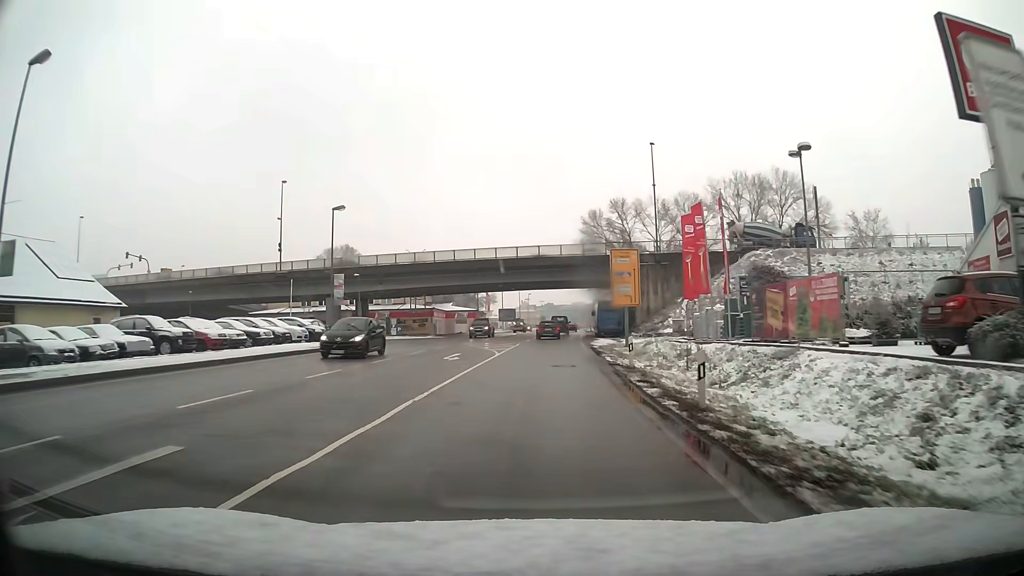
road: primary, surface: asphalt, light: Day
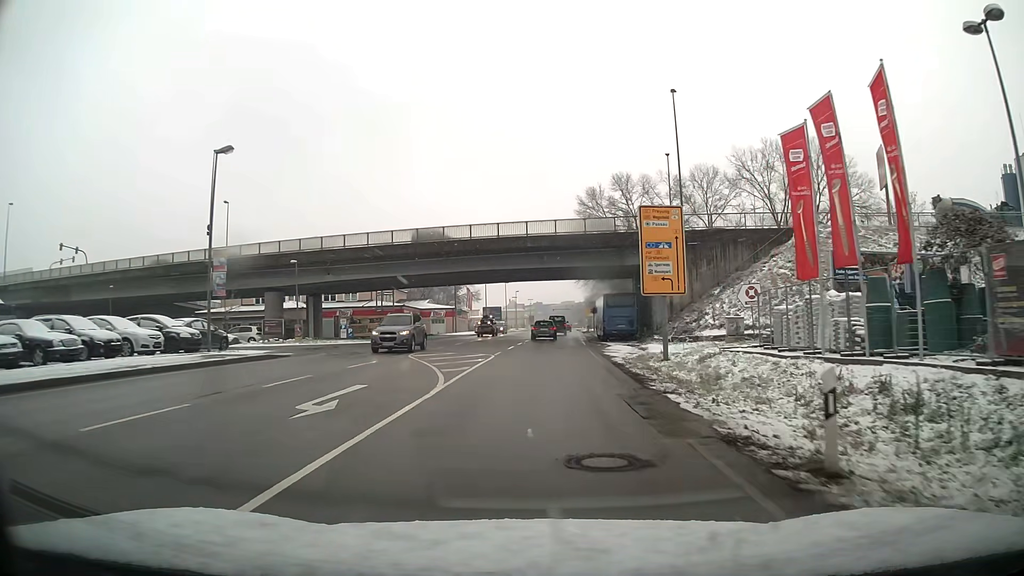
(+0.1, +14.7) m; +1°
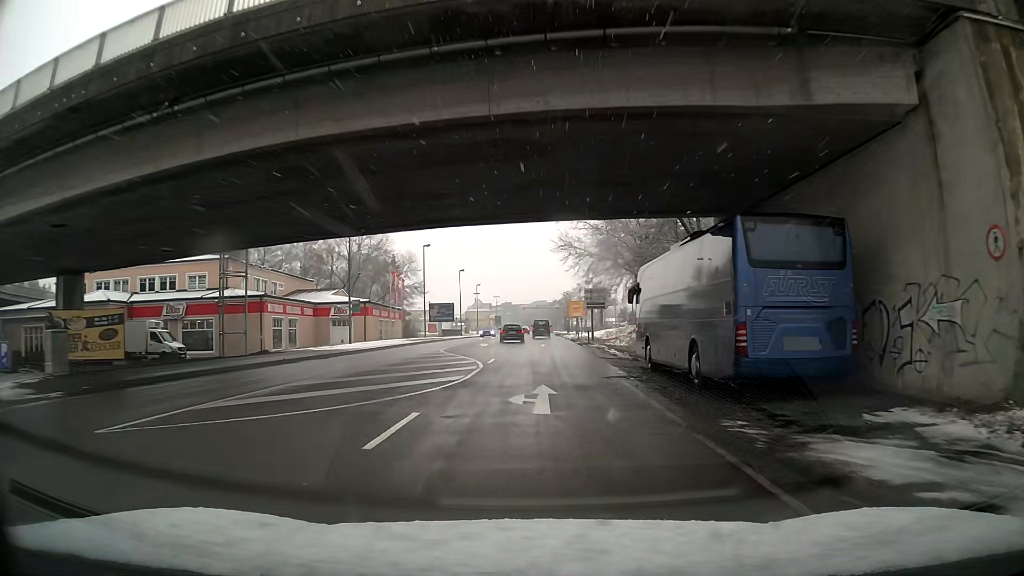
(+0.7, +36.9) m; +2°
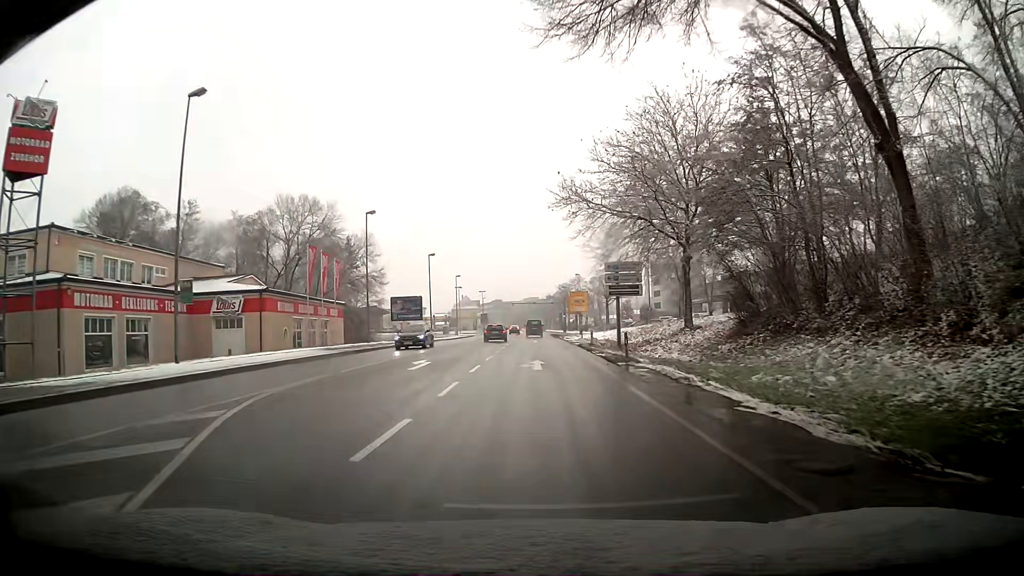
(+0.1, +22.5) m; 0°
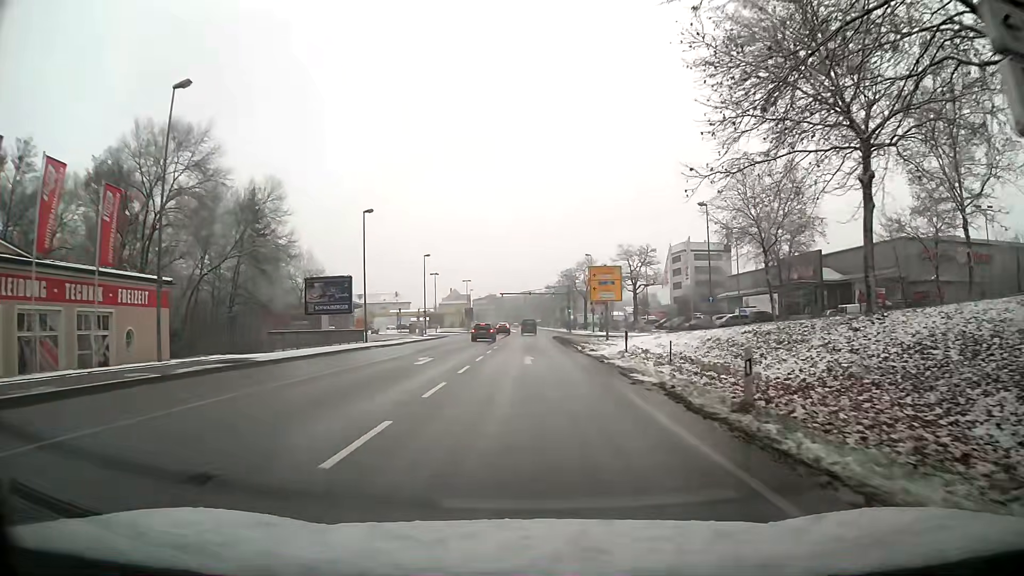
(+0.4, +30.4) m; +1°
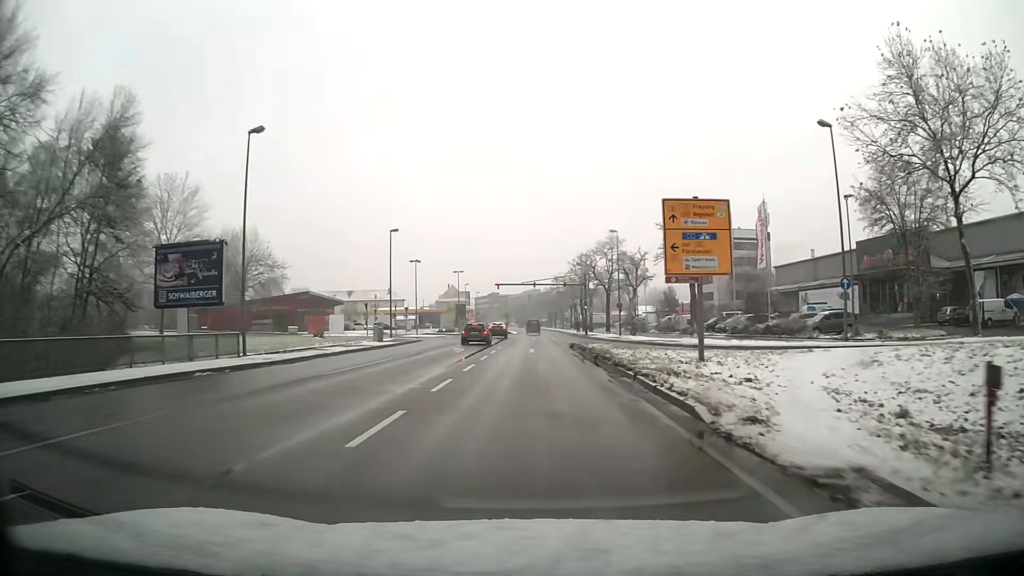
(0.0, +23.1) m; 0°
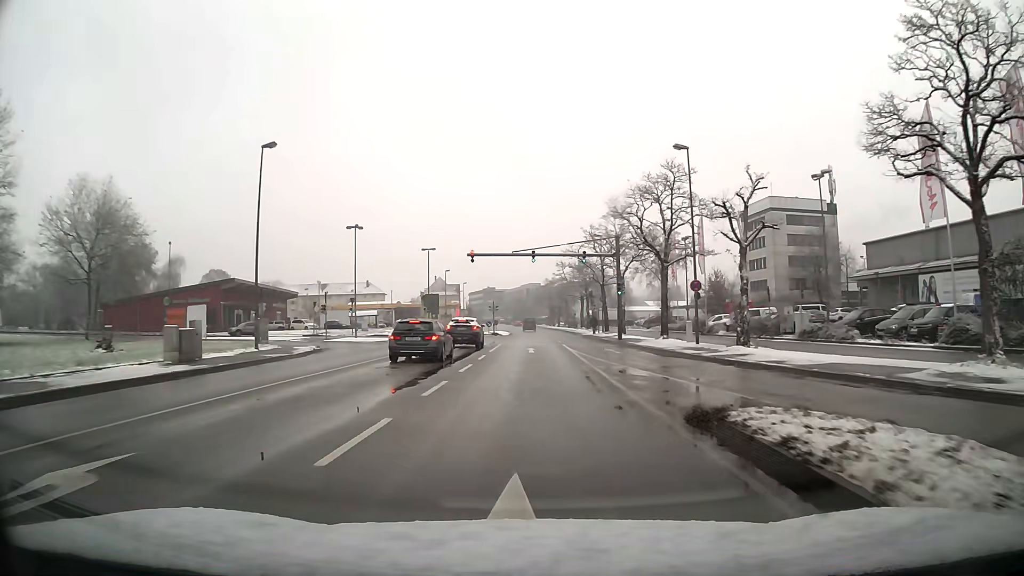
(0.0, +31.1) m; 0°
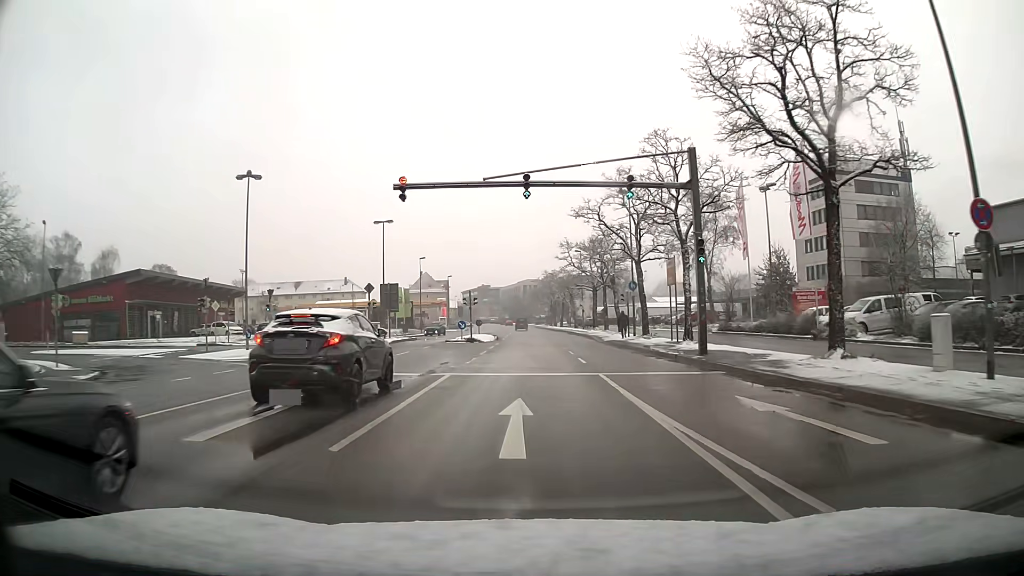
(0.0, +23.5) m; 0°
(0, +10) (0, +20) (0, +30) (0, +40) (0, +50) (-1, +60) (-1, +70) (-1, +80) (-1, +90) (-2, +100) m
